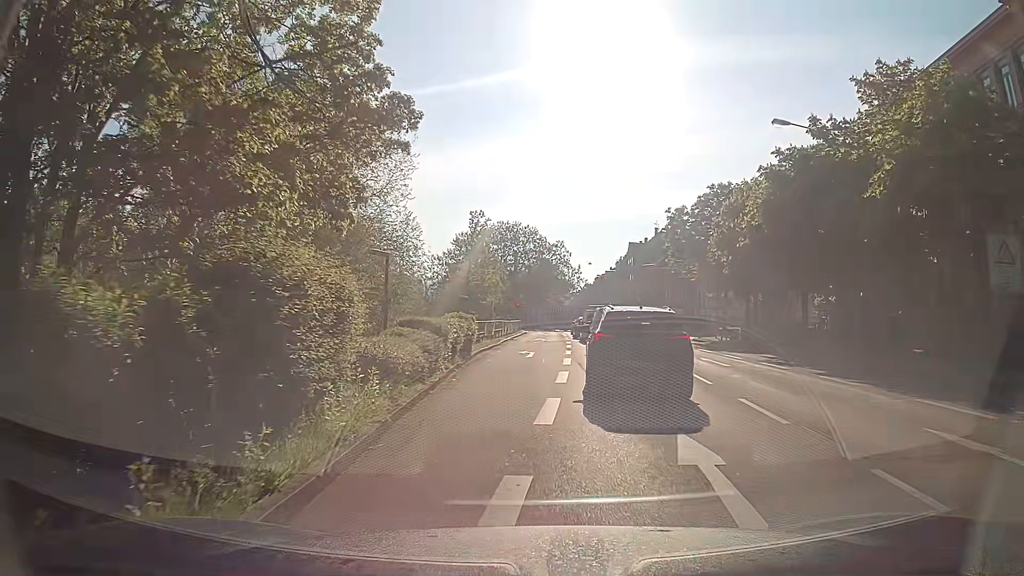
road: primary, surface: asphalt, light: Day
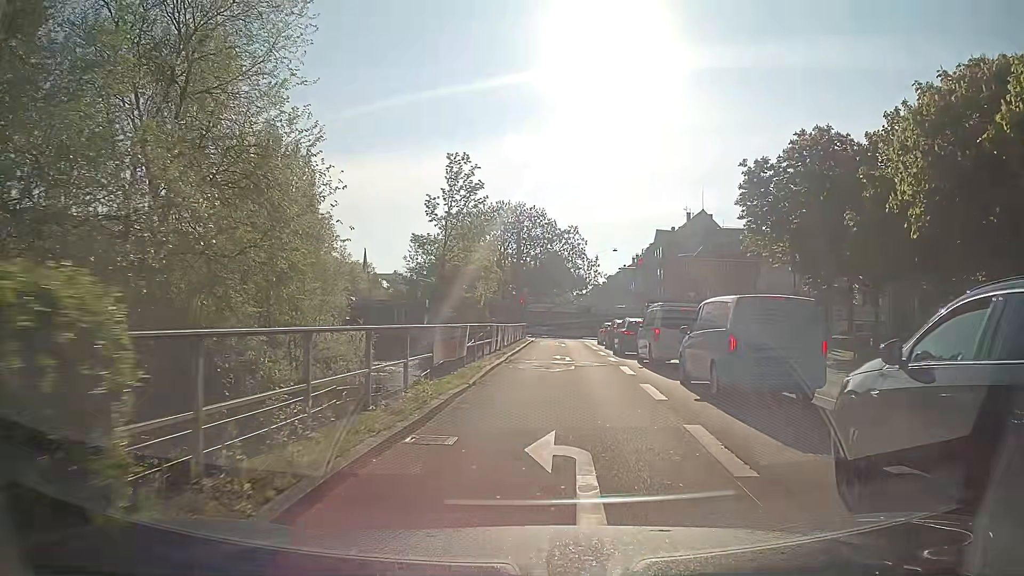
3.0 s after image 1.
(-0.2, +21.2) m; -1°
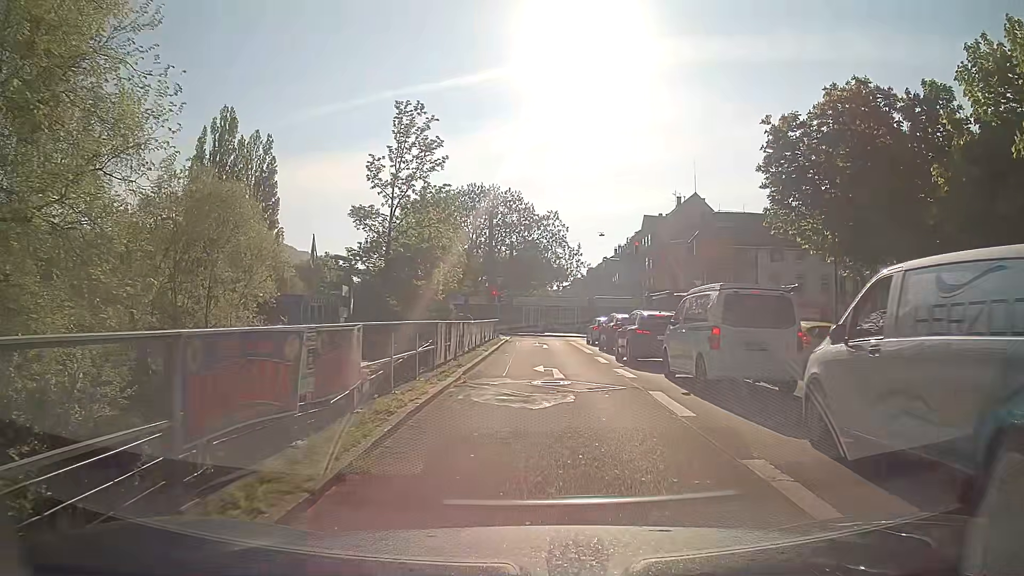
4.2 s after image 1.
(+0.3, +8.7) m; +4°
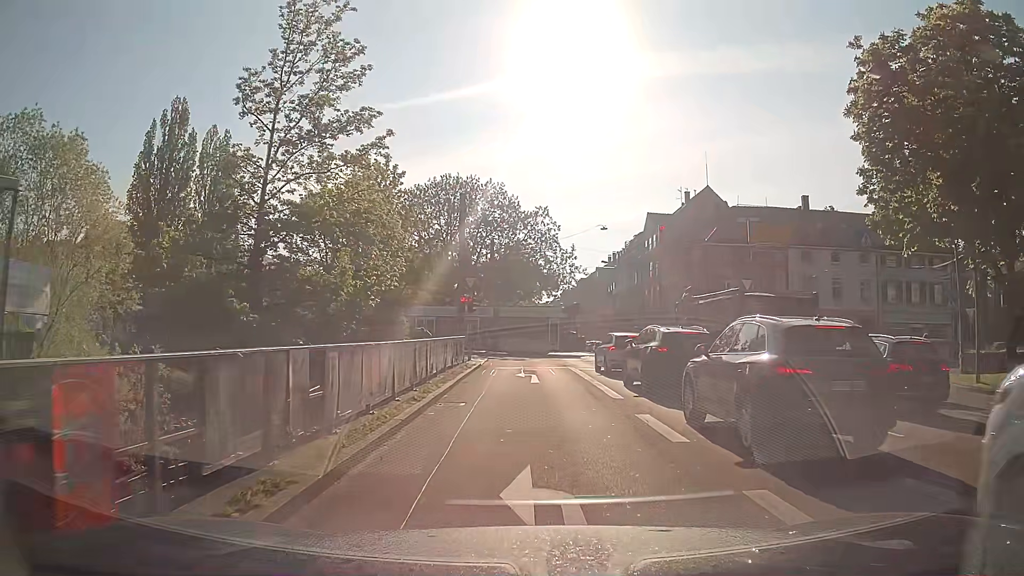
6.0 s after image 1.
(0.0, +12.4) m; 0°
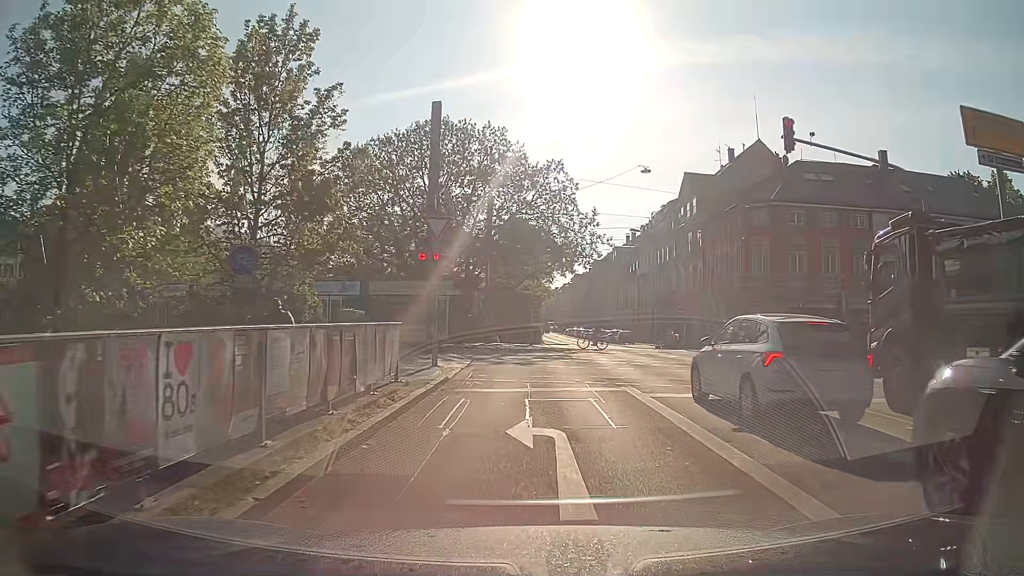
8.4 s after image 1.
(-0.1, +14.7) m; -1°
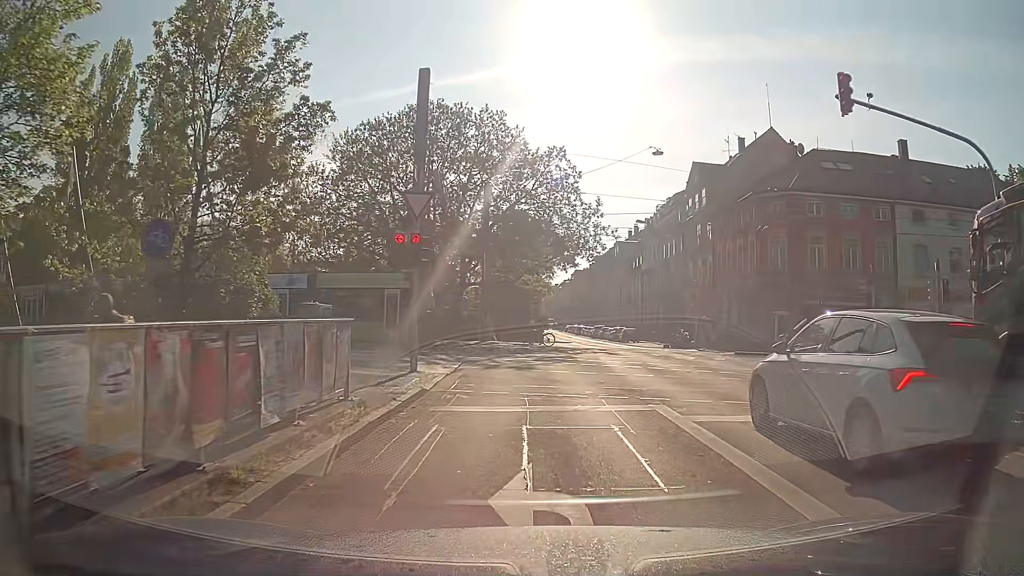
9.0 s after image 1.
(0.0, +3.2) m; 0°
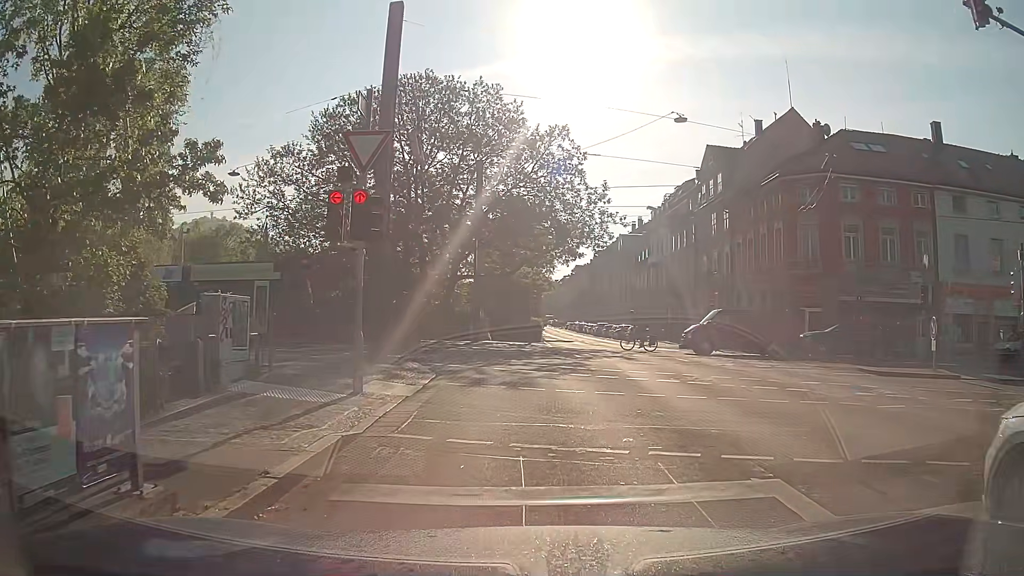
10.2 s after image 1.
(0.0, +4.8) m; 0°
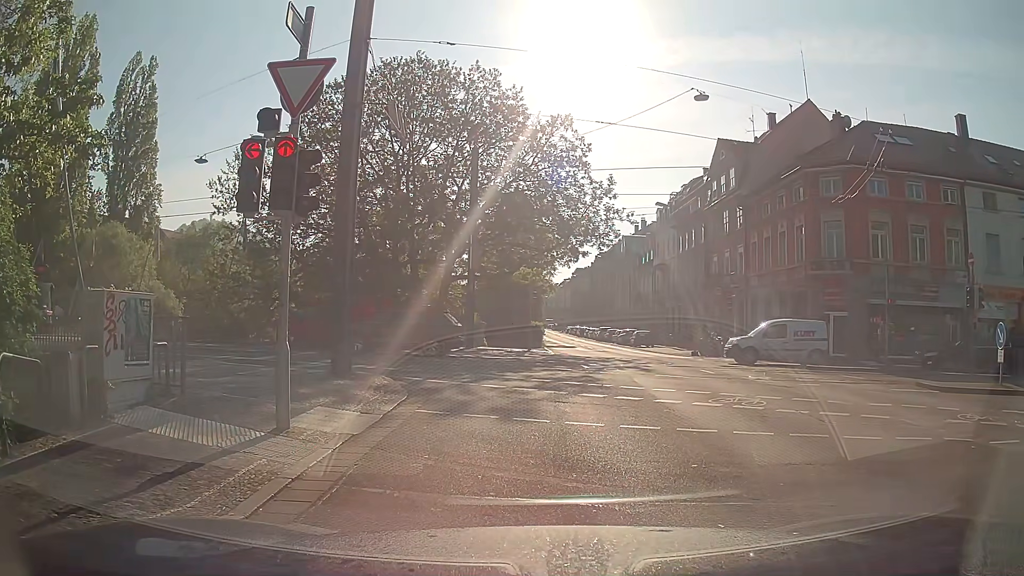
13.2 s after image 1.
(+0.1, +3.1) m; +2°
